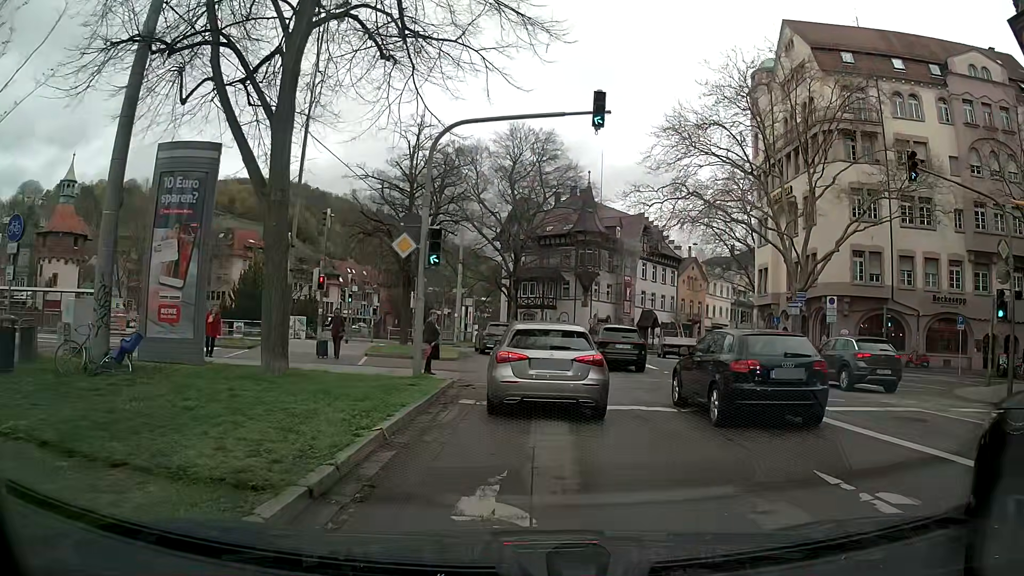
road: primary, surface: asphalt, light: Day
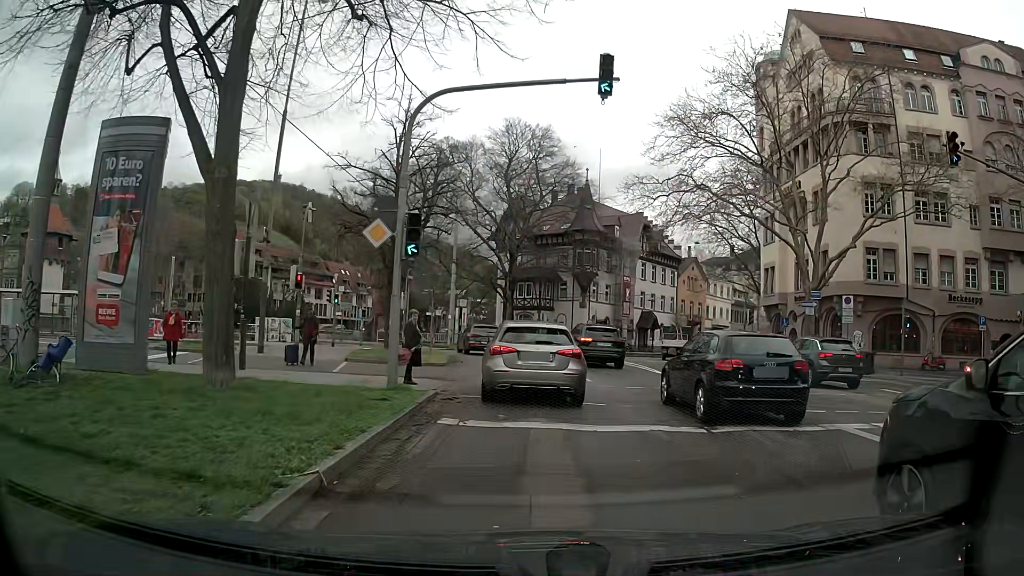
(-0.1, +2.4) m; -1°
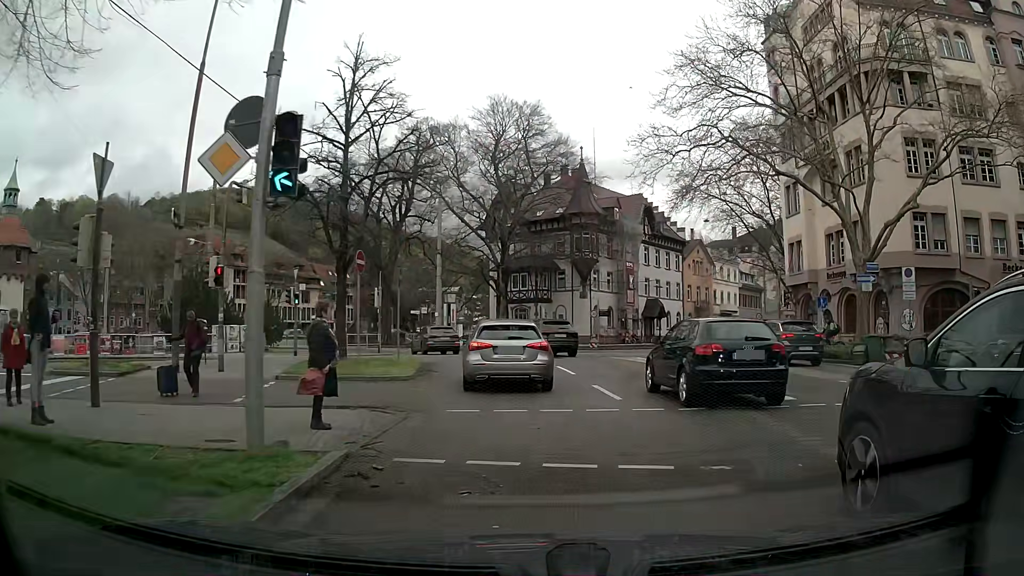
(0.0, +6.4) m; 0°
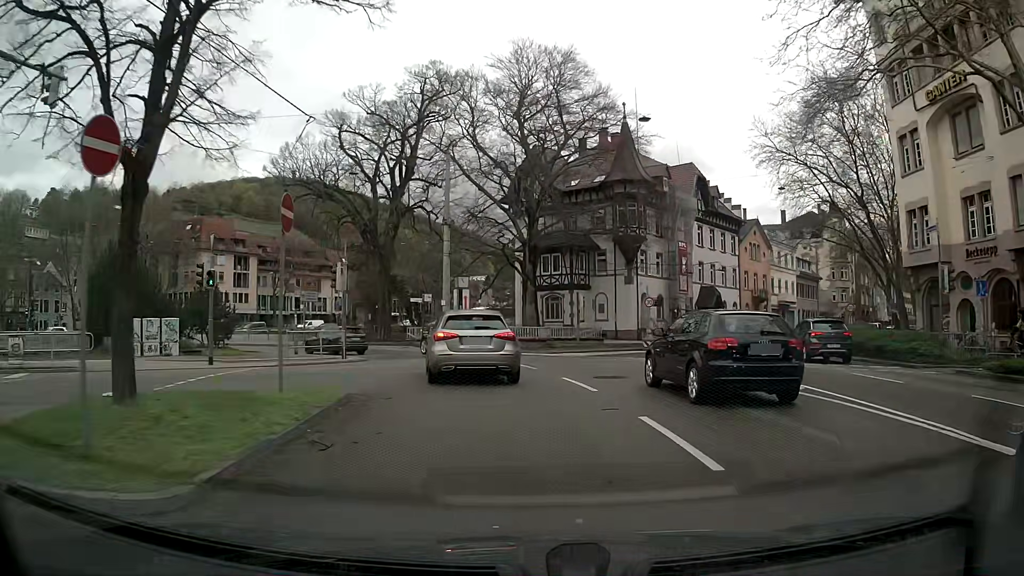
(-0.3, +12.2) m; -4°
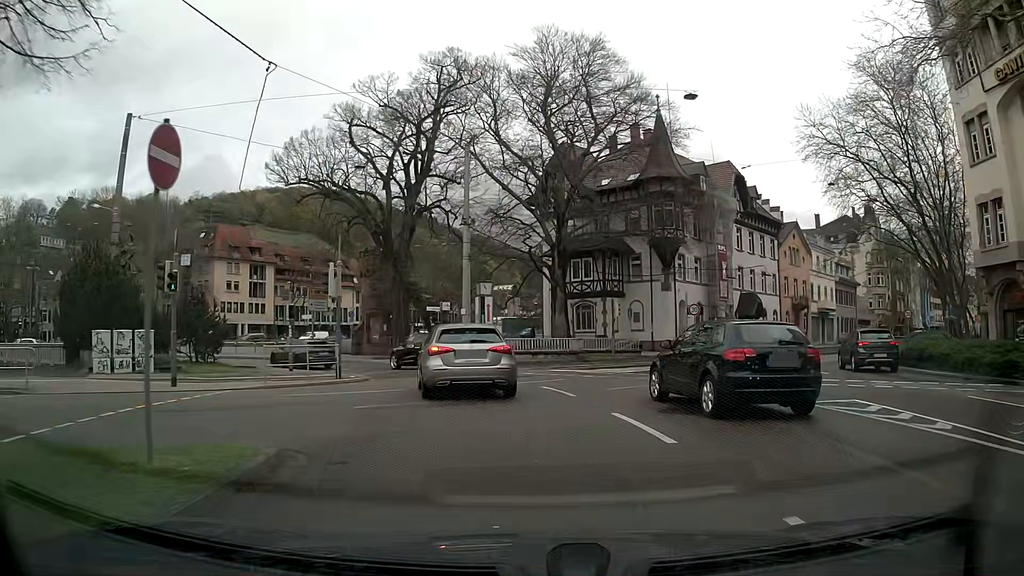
(0.0, +4.3) m; -2°
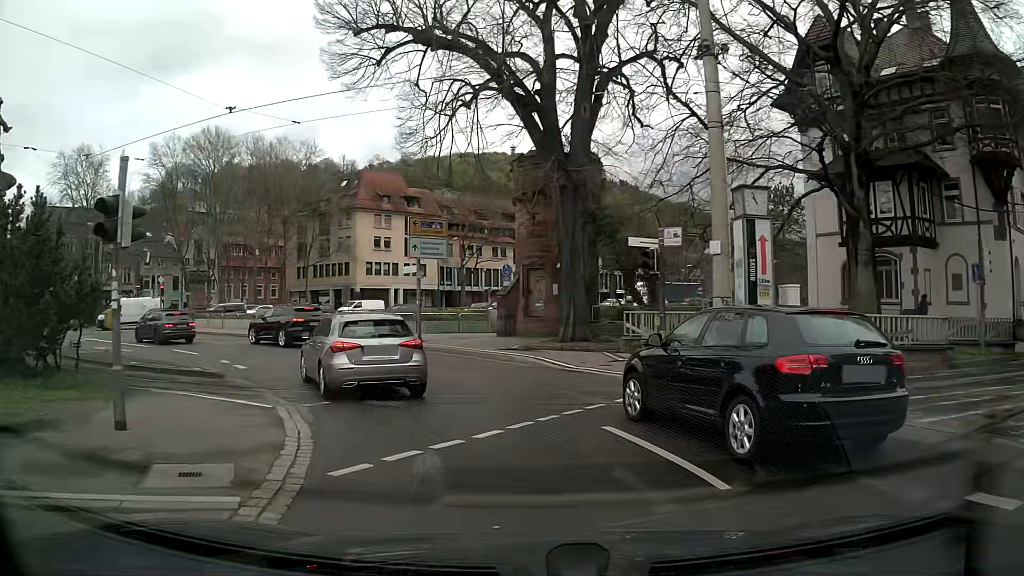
(-2.8, +20.6) m; -18°
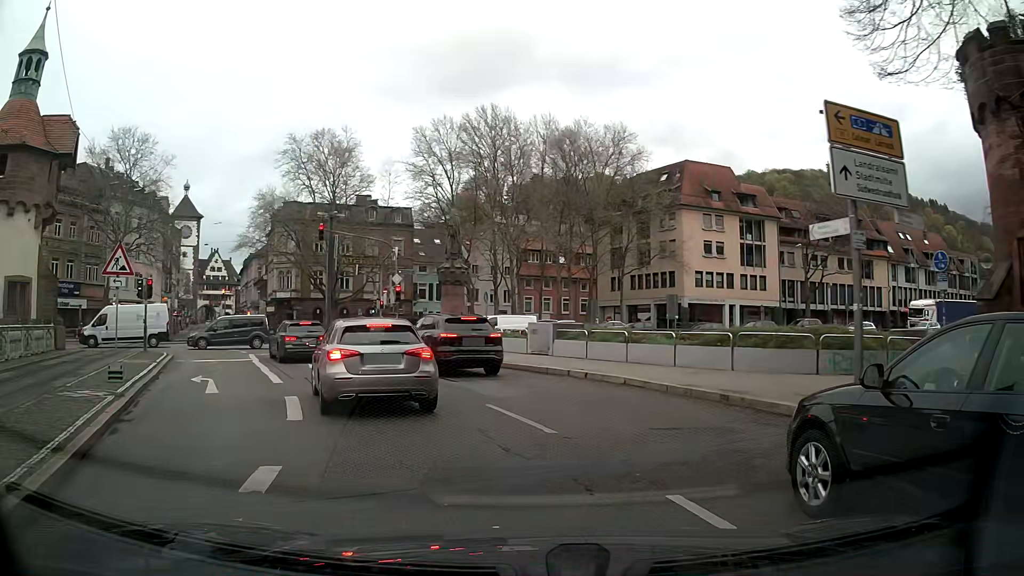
(-3.4, +14.5) m; -29°
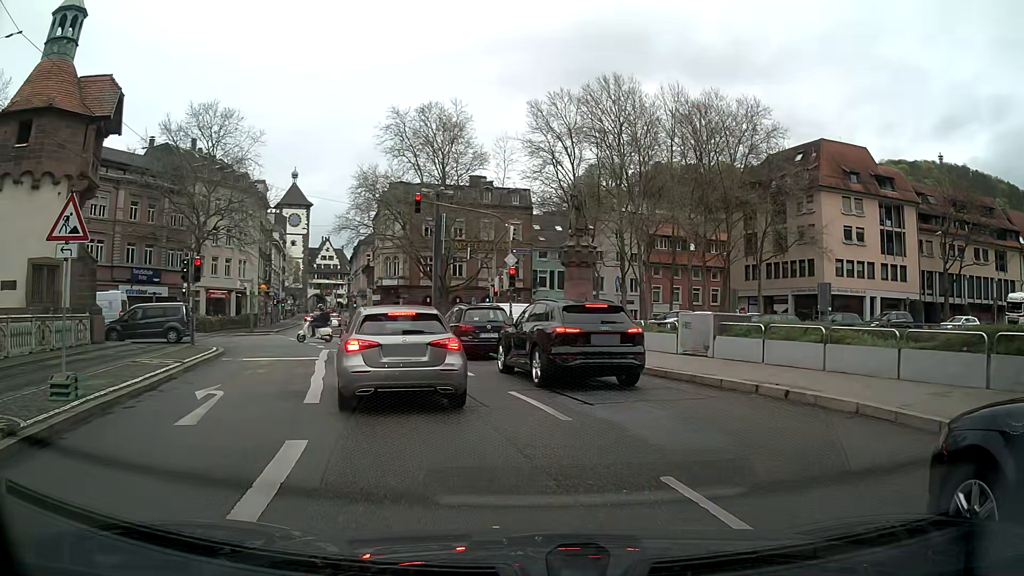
(-0.4, +5.6) m; -10°
(-1, +10) (-4, +20) (-7, +29) (-11, +38) (-14, +48) (-18, +57) (-21, +67) (-23, +76) (-26, +86) (-29, +95) m
